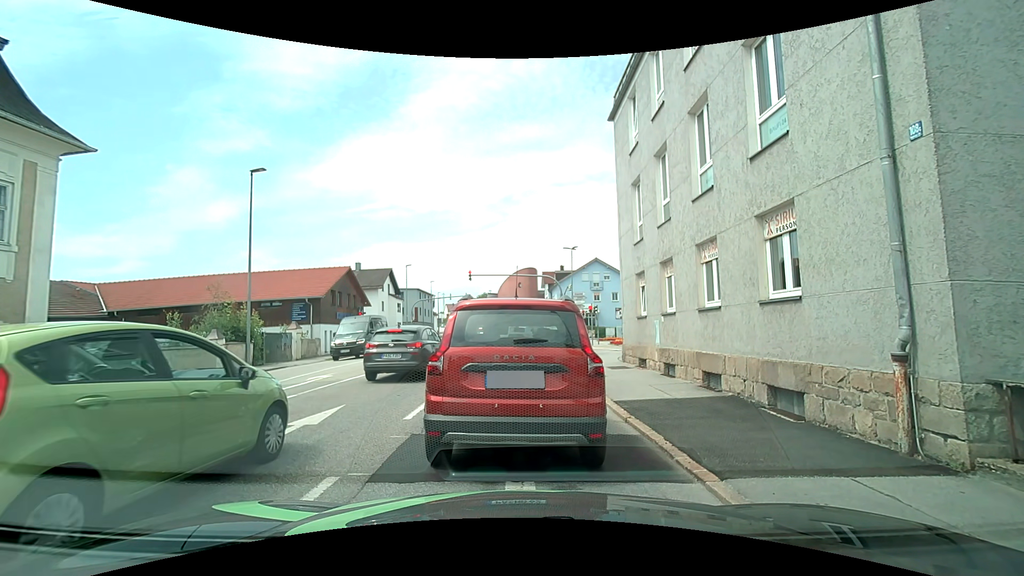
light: Day
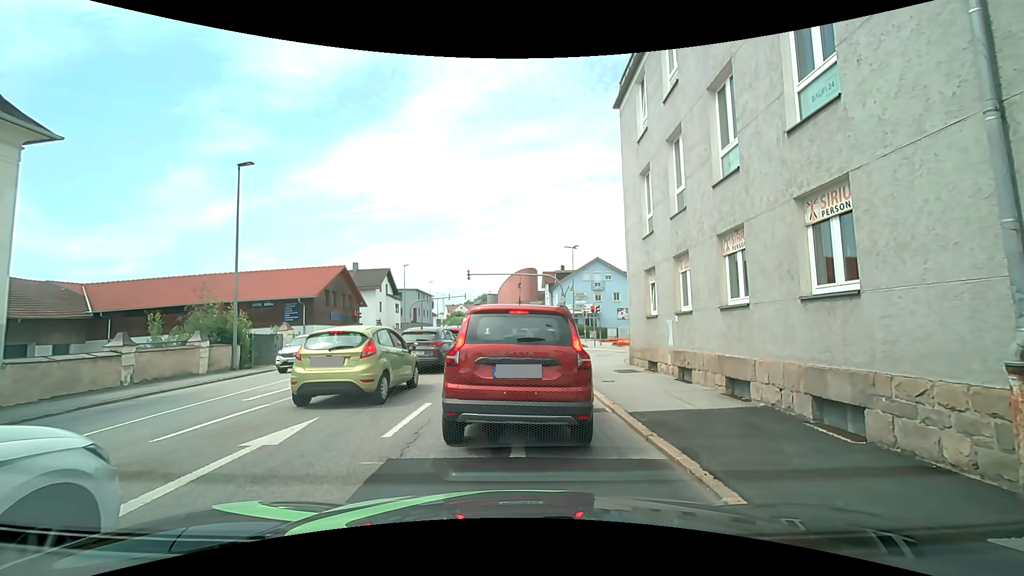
(0.0, +1.2) m; 0°
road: tertiary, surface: asphalt
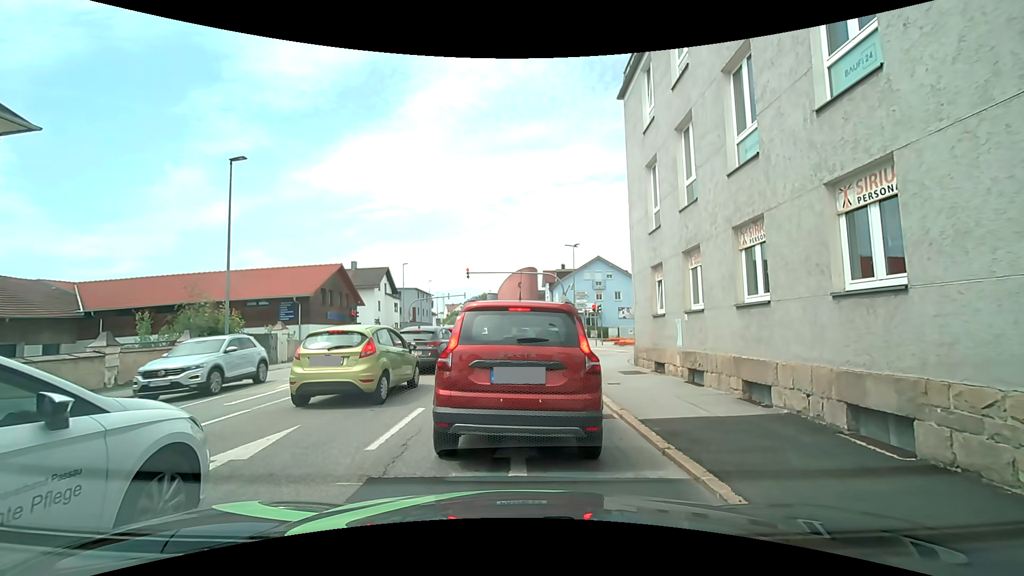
(0.0, +0.7) m; 0°
